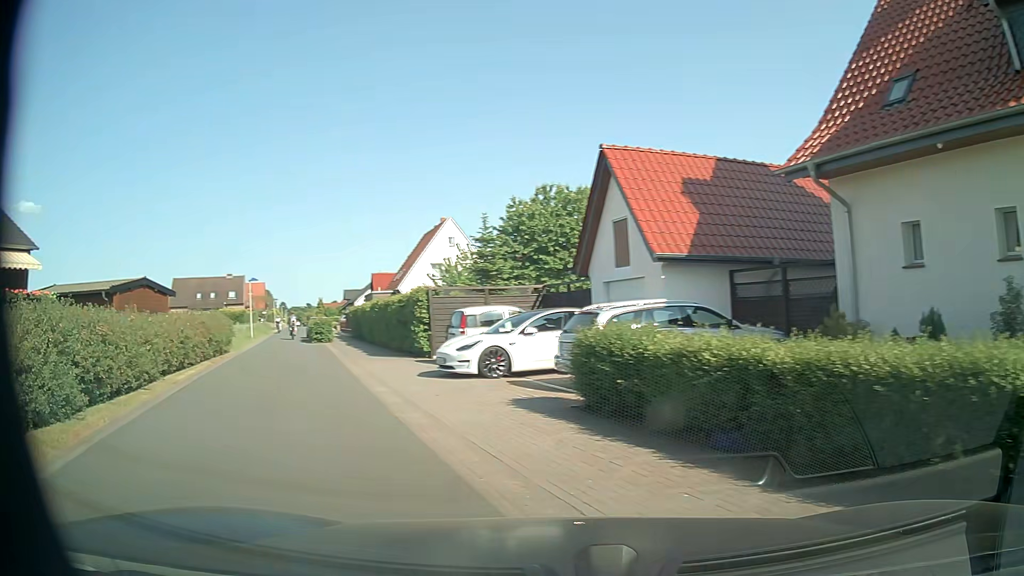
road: residential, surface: asphalt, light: Day
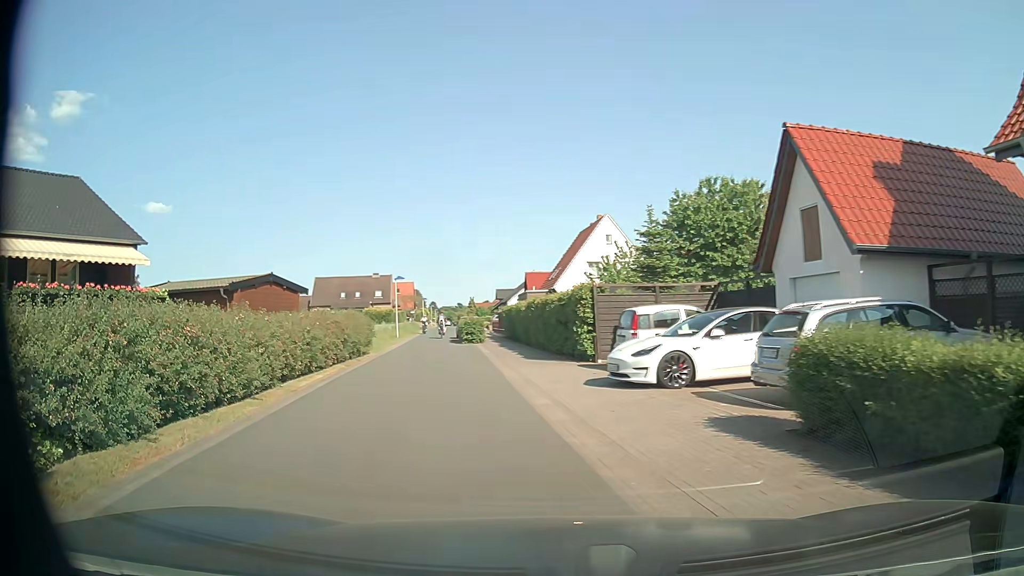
(-0.3, +2.0) m; -14°
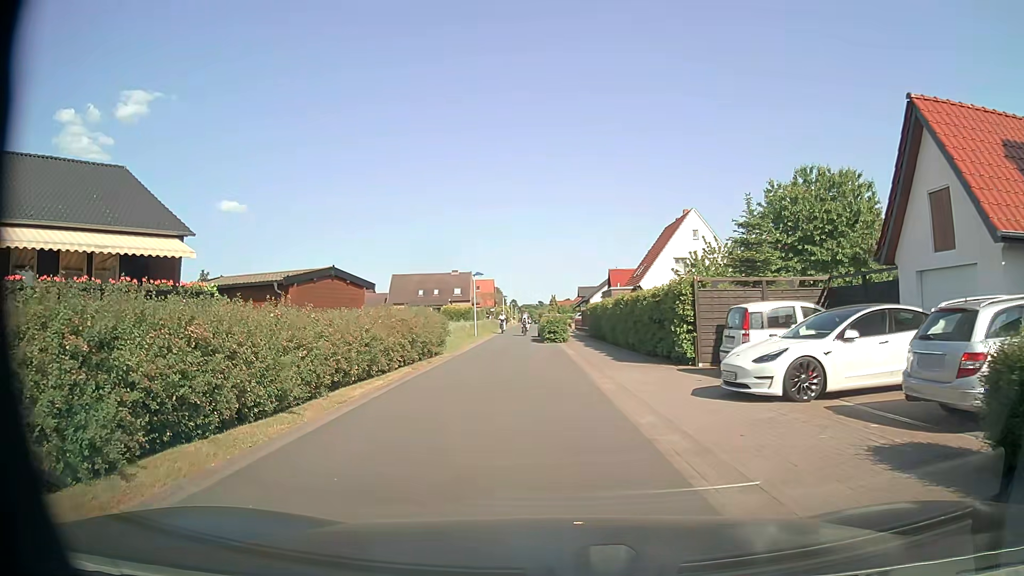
(-0.1, +2.2) m; -8°
(0, +10) (0, +20) (0, +30) (-2, +40) (-2, +50) (-2, +60) (-1, +70) (-1, +80) (-2, +90) (-2, +100) m
